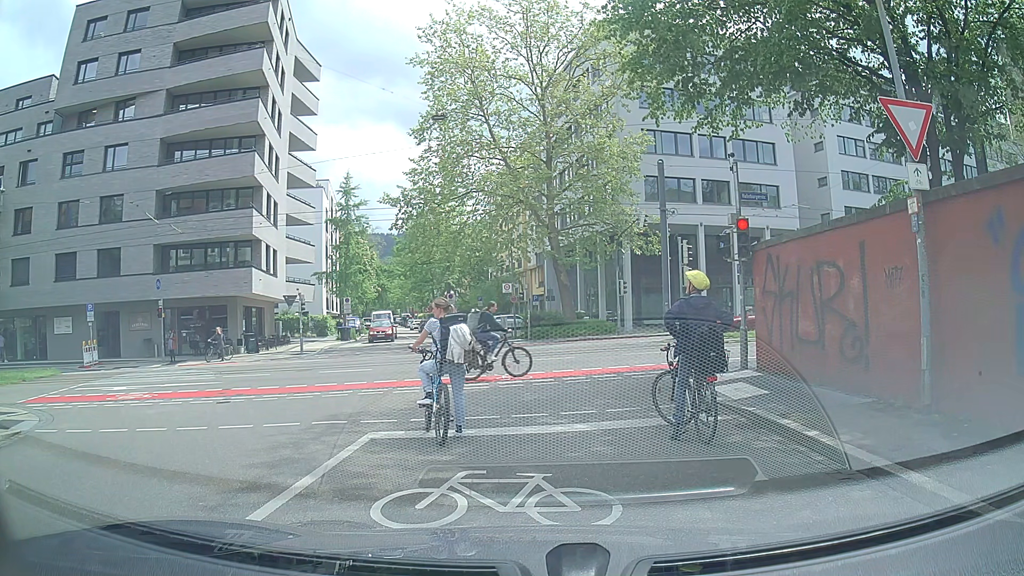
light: Day
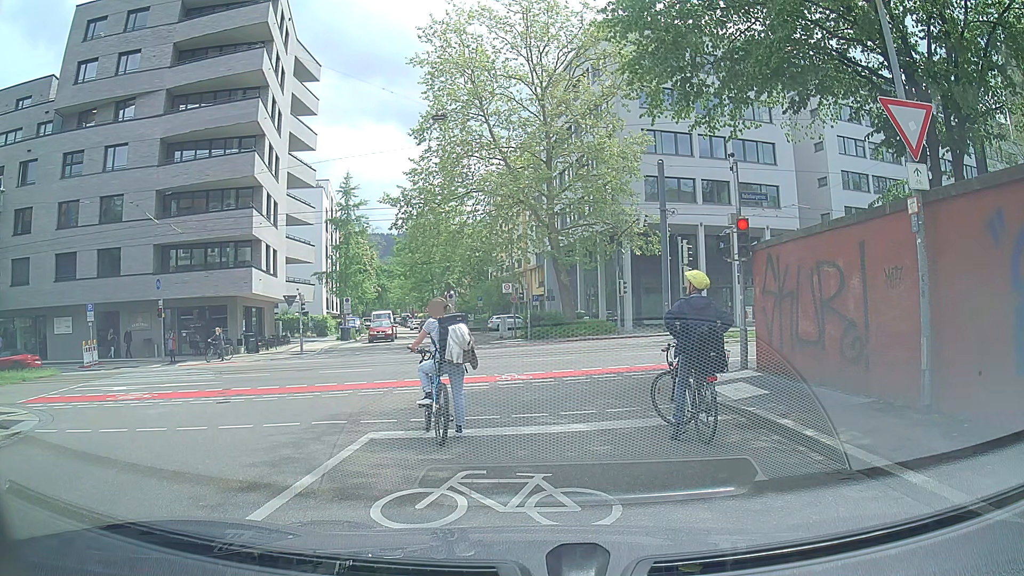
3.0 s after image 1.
(0.0, 0.0) m; 0°
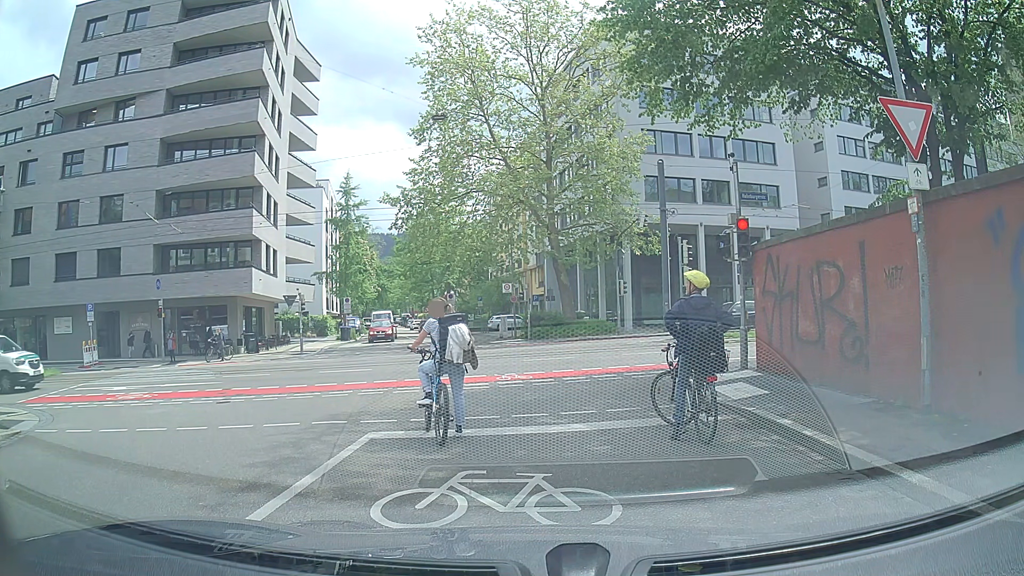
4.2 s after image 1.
(0.0, 0.0) m; 0°
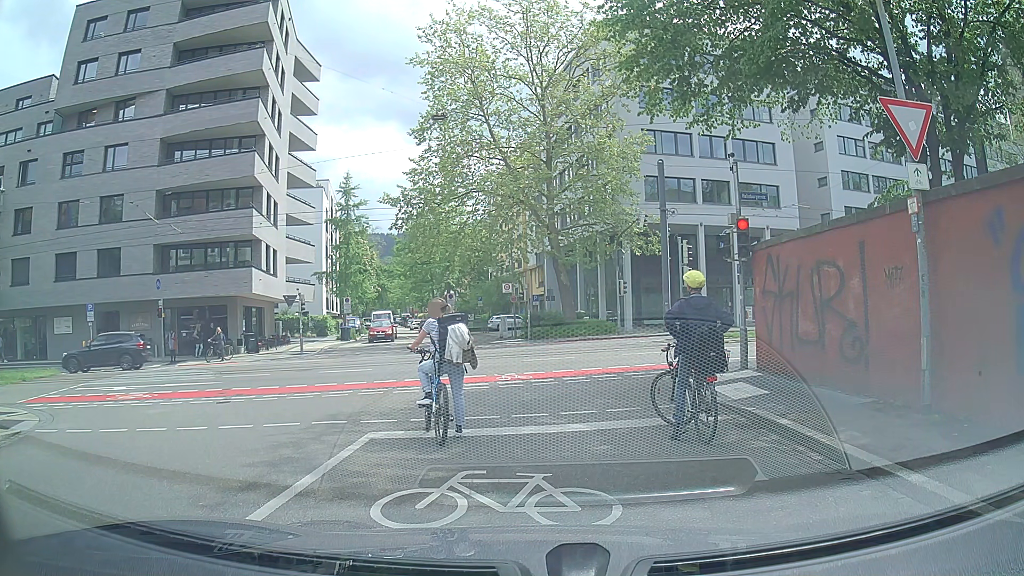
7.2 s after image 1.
(0.0, 0.0) m; 0°
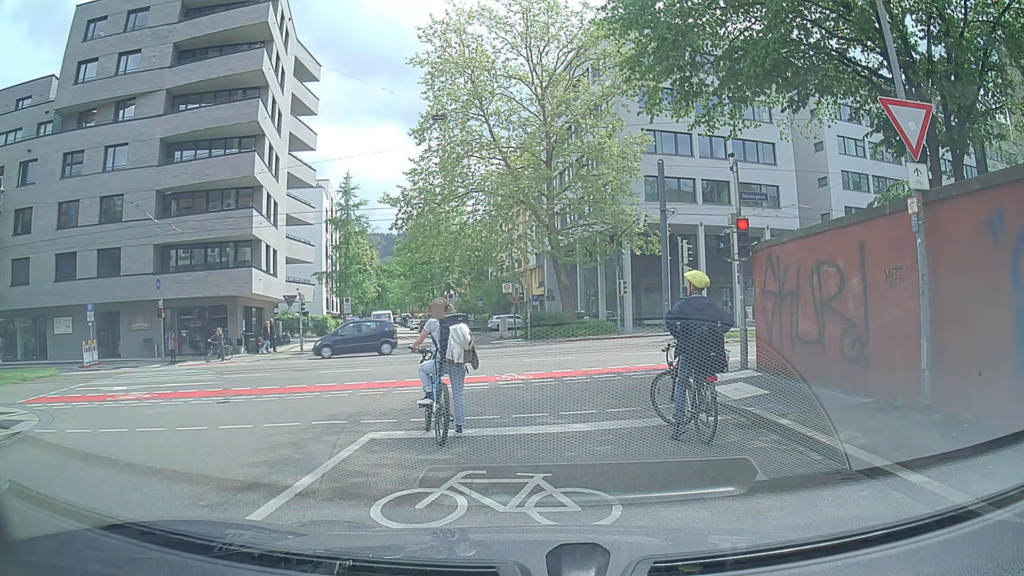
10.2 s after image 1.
(0.0, 0.0) m; 0°
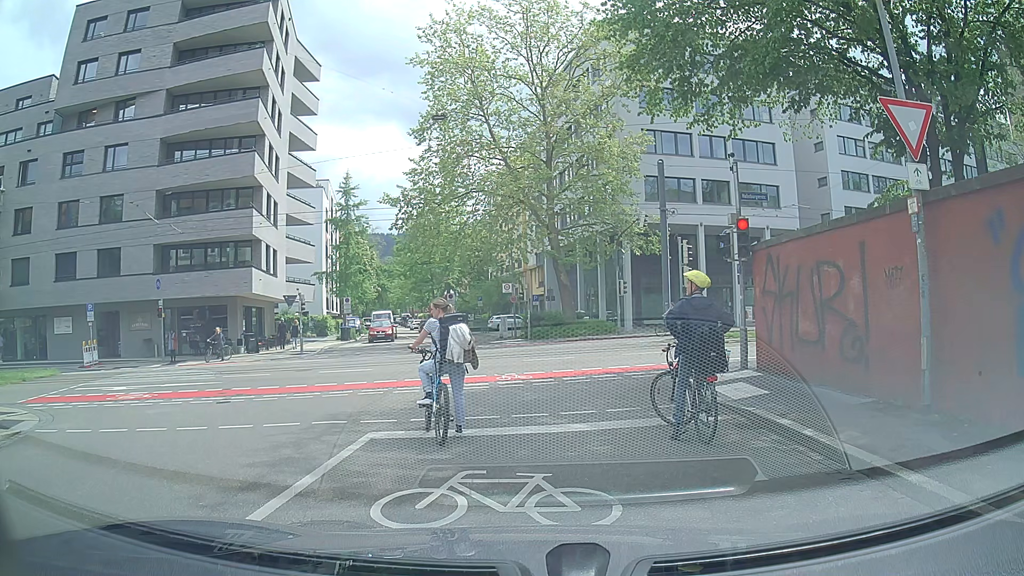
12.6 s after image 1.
(0.0, 0.0) m; 0°
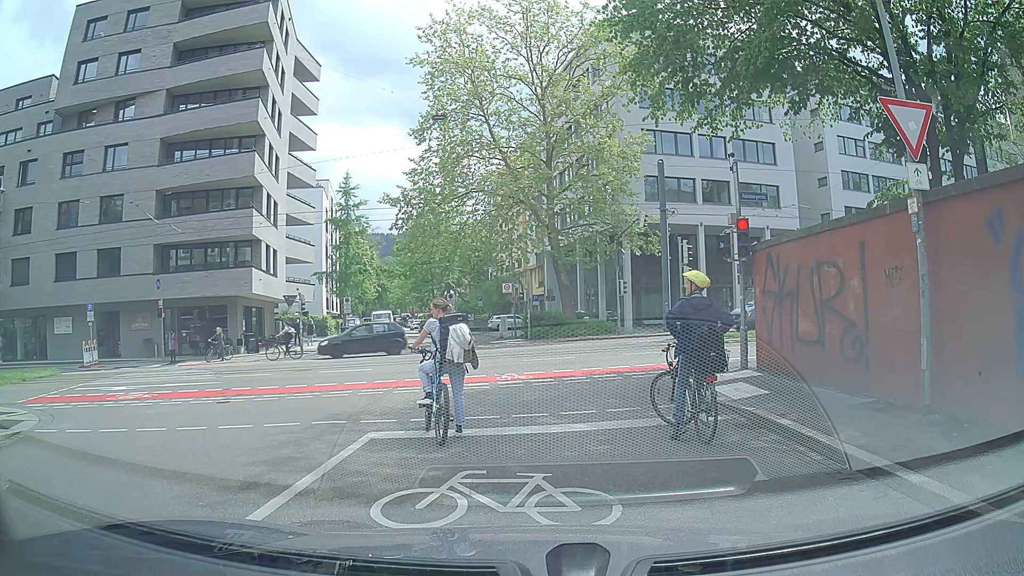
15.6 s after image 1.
(0.0, 0.0) m; 0°
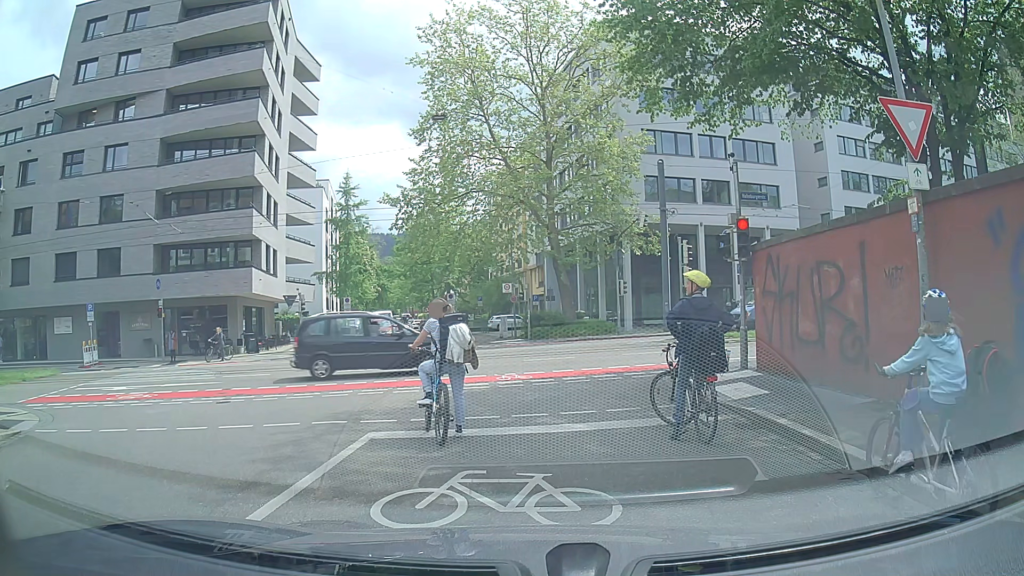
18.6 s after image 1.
(0.0, 0.0) m; 0°
